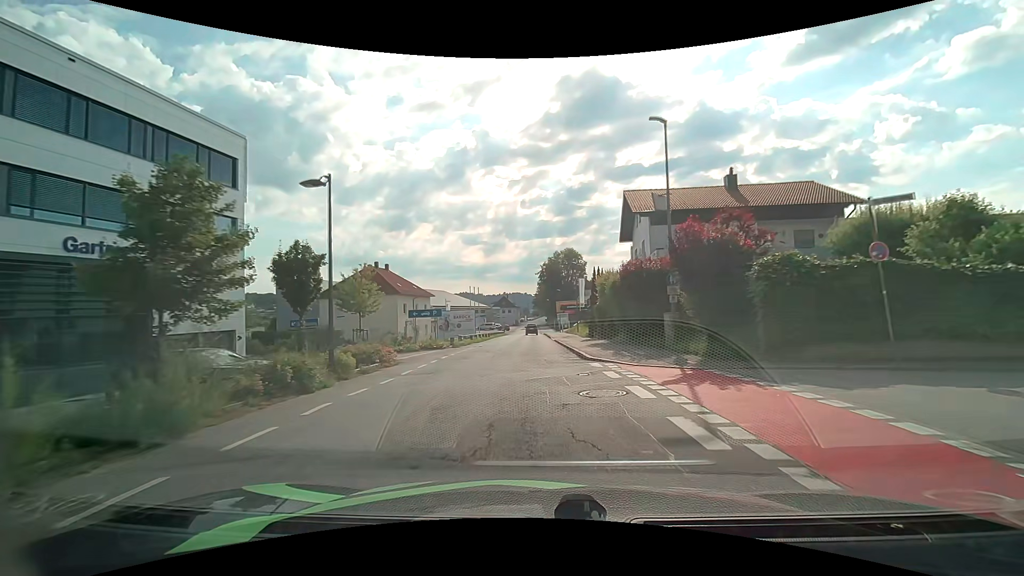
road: residential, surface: asphalt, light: Day
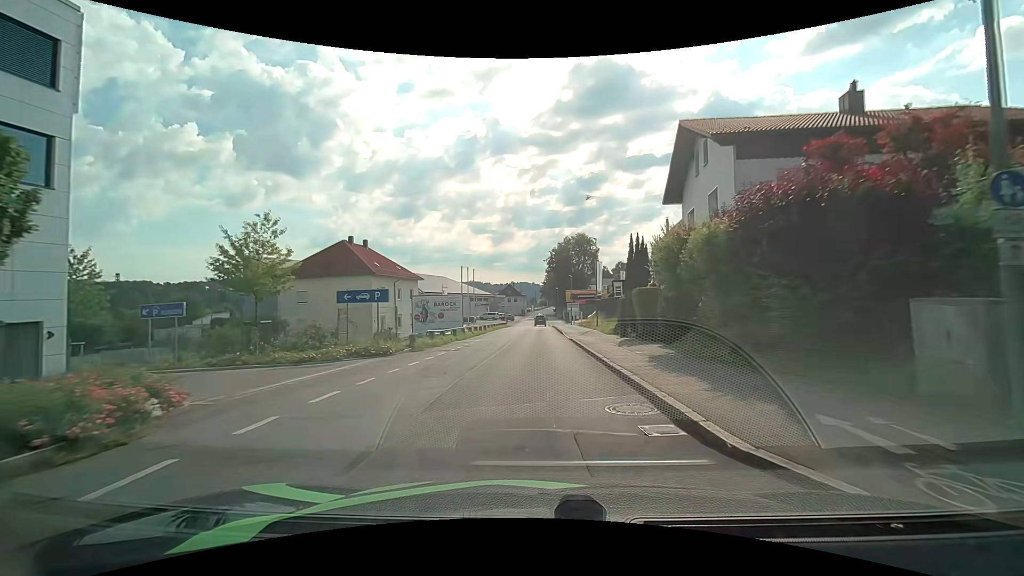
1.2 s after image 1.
(-0.1, +12.1) m; 0°
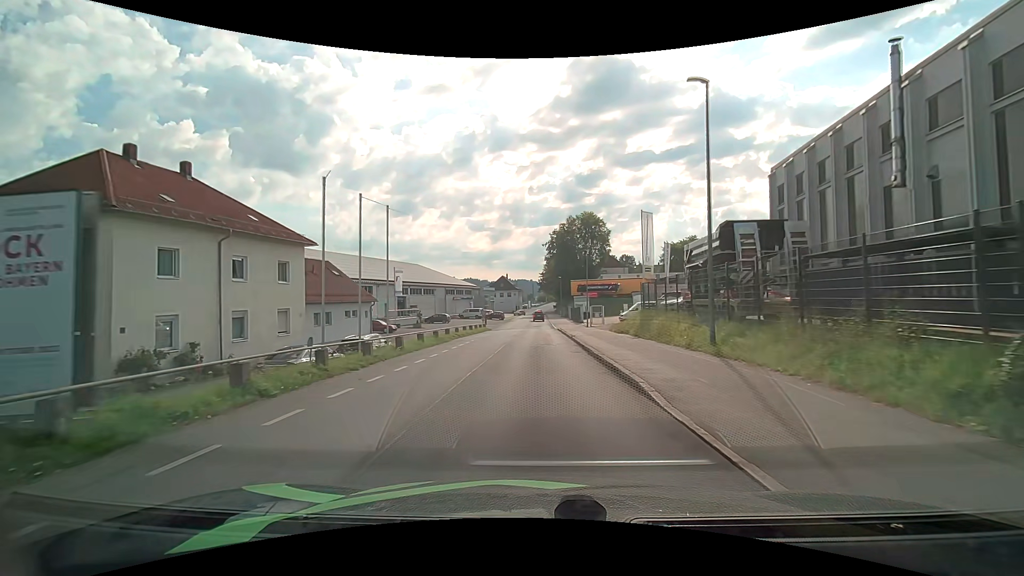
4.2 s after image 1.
(-0.3, +29.9) m; -1°
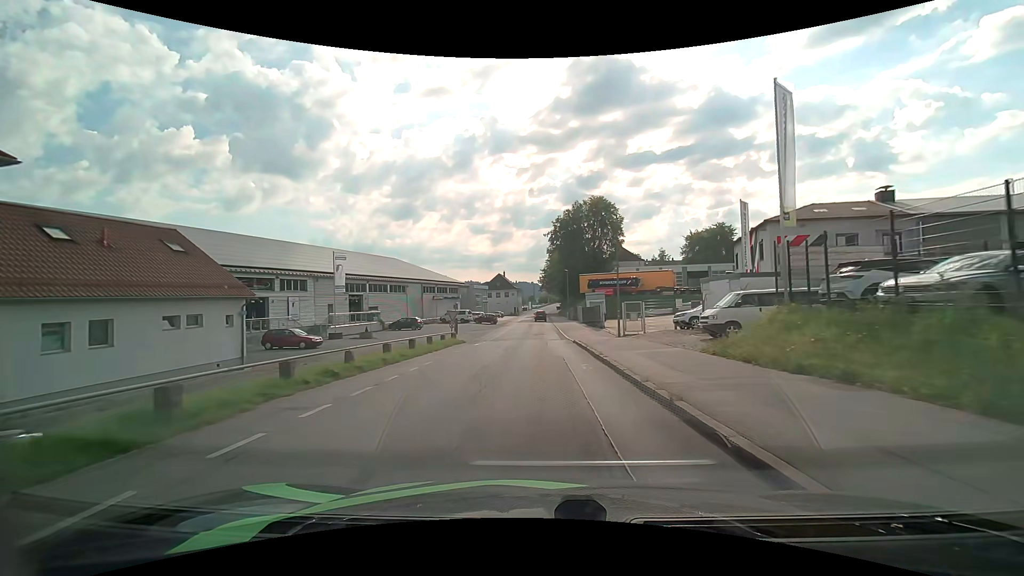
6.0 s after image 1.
(+0.2, +19.5) m; +1°
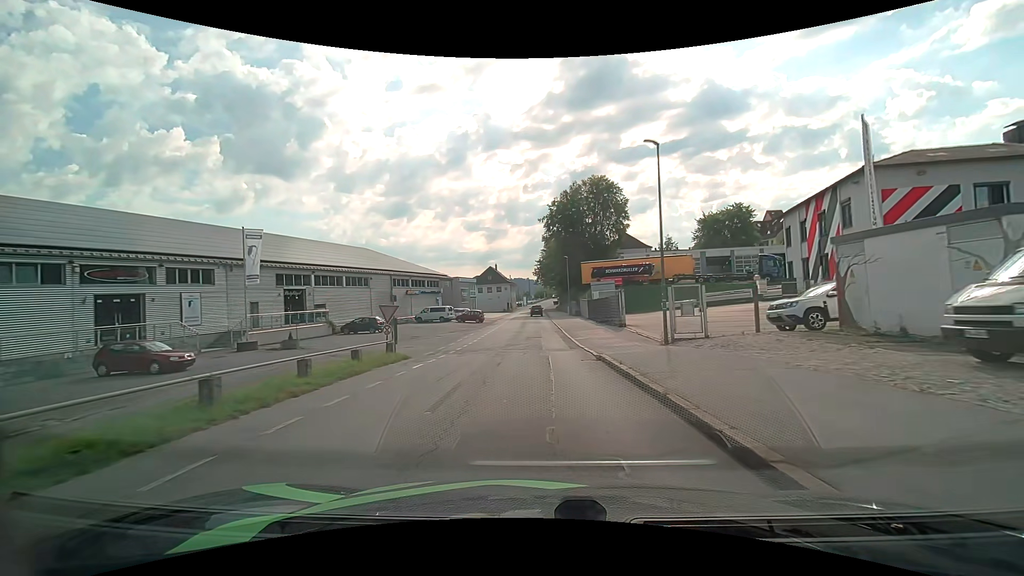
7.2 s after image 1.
(0.0, +12.9) m; 0°
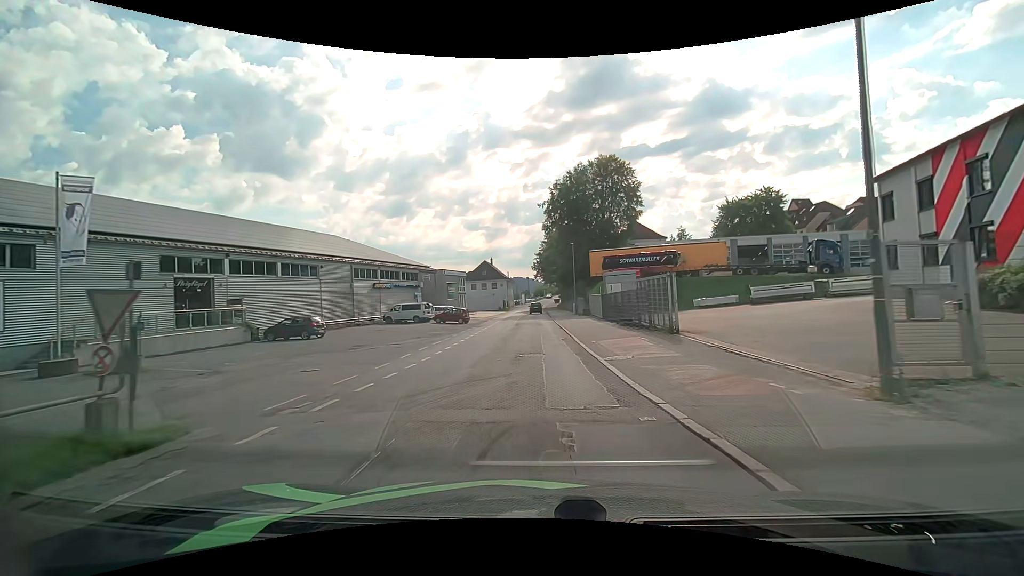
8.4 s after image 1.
(+0.1, +12.5) m; +1°
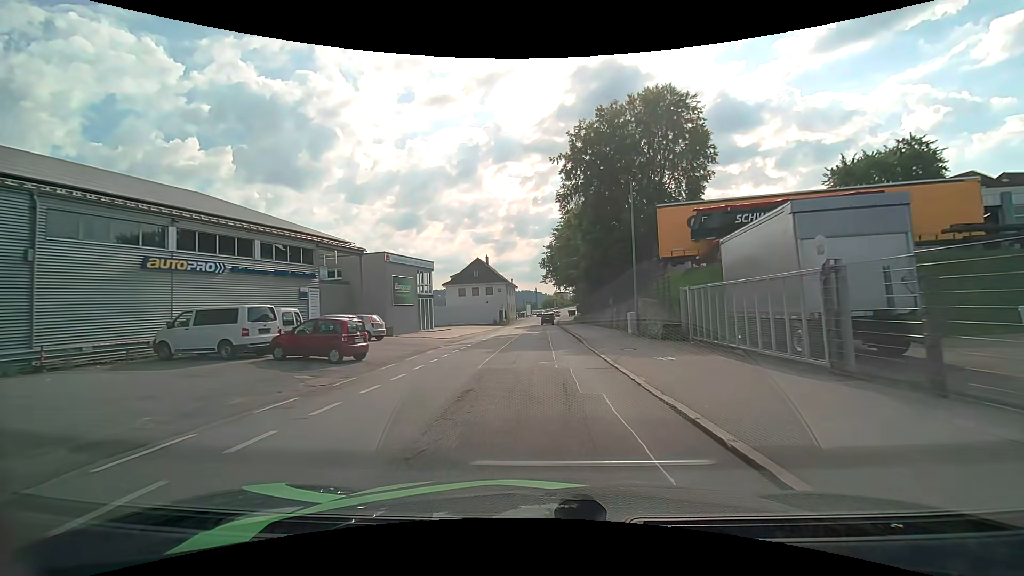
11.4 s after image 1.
(-0.6, +31.0) m; -1°
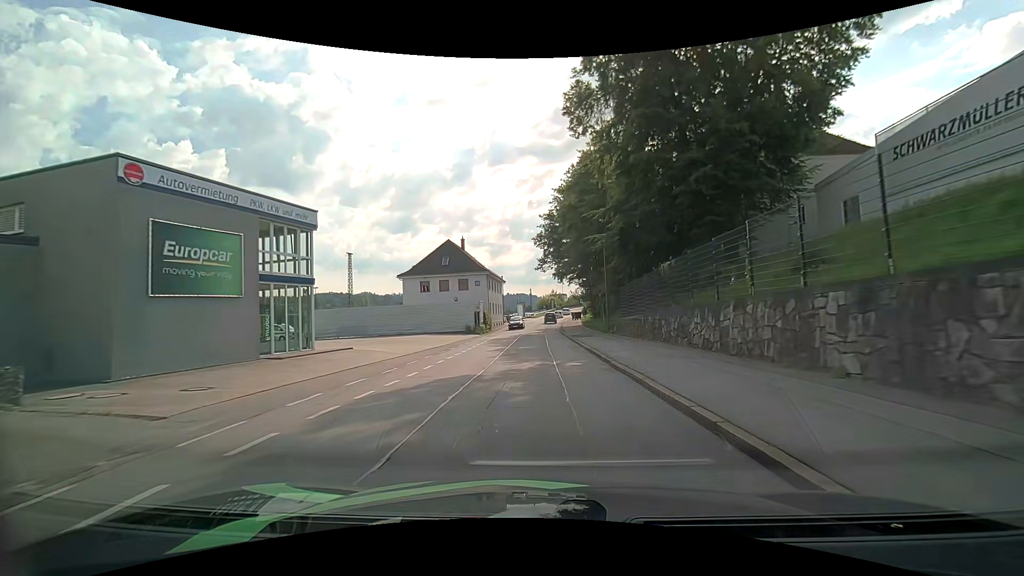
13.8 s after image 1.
(0.0, +26.3) m; 0°
(0, +10) (0, +20) (0, +30) (0, +40) (0, +50) (+1, +60) (+1, +70) (+2, +80) (+3, +90) (+4, +100) m
